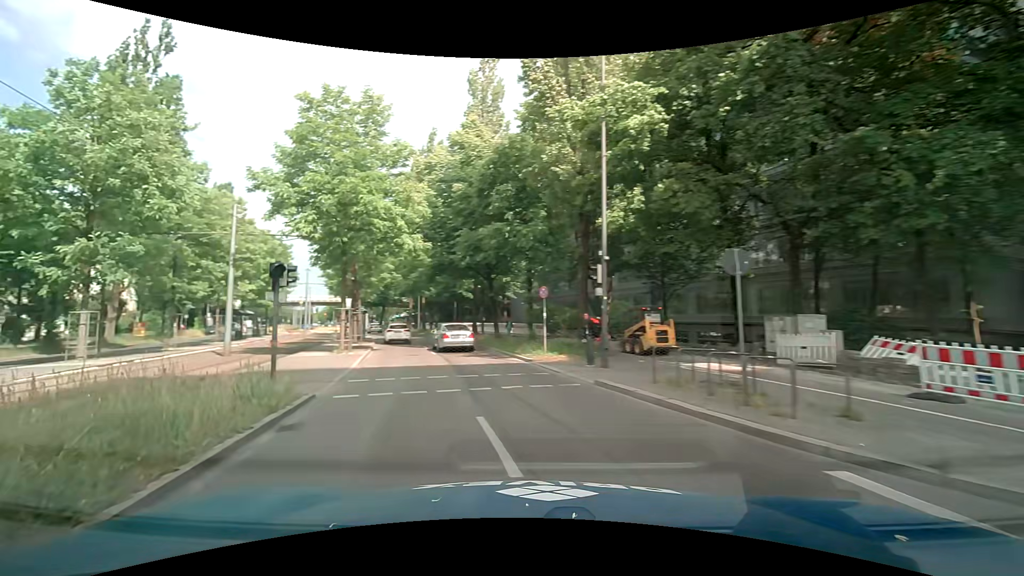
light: Day
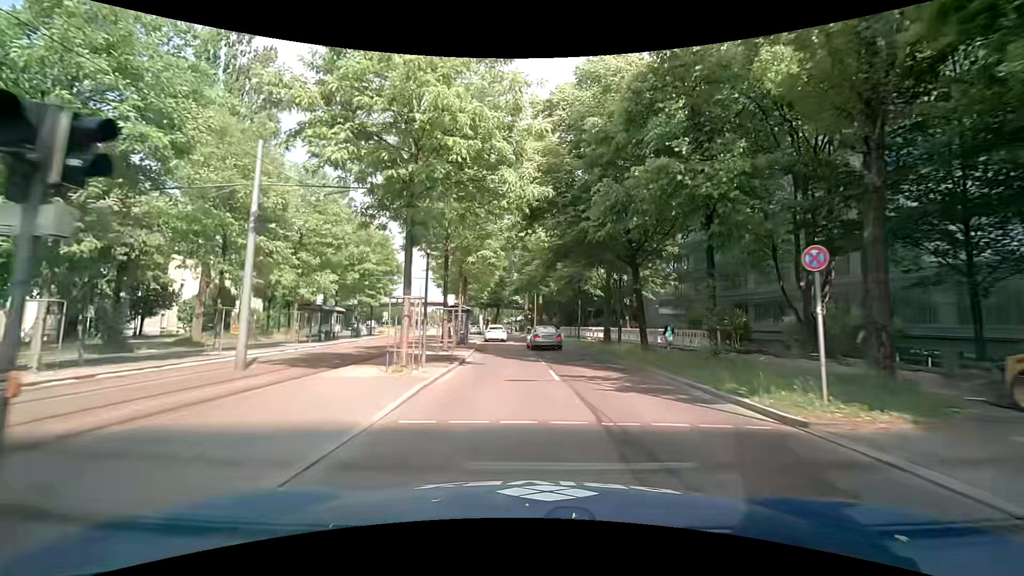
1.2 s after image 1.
(-2.0, +10.9) m; -15°
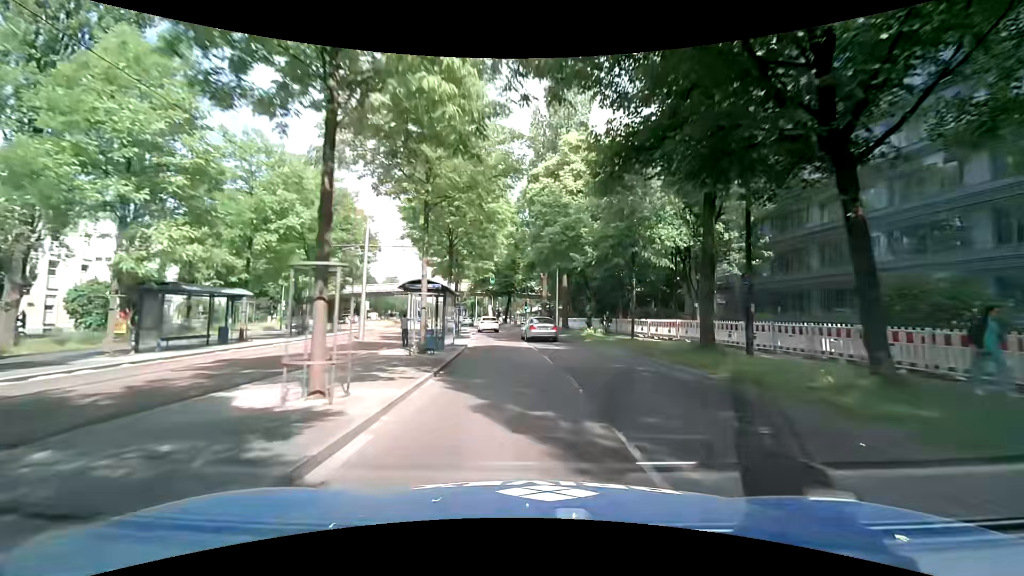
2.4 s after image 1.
(-0.4, +15.8) m; -2°
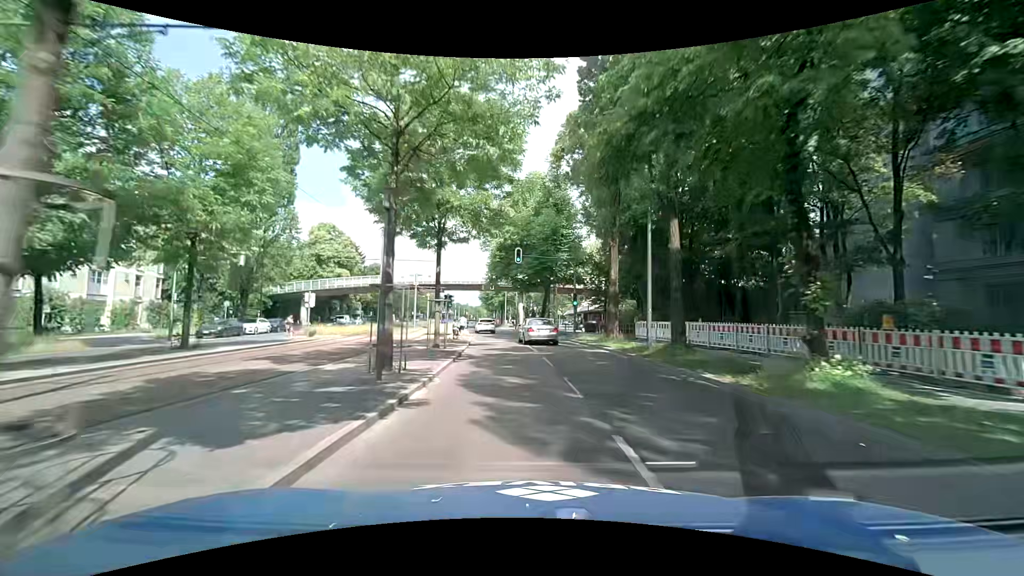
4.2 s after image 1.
(-0.6, +23.3) m; -5°
